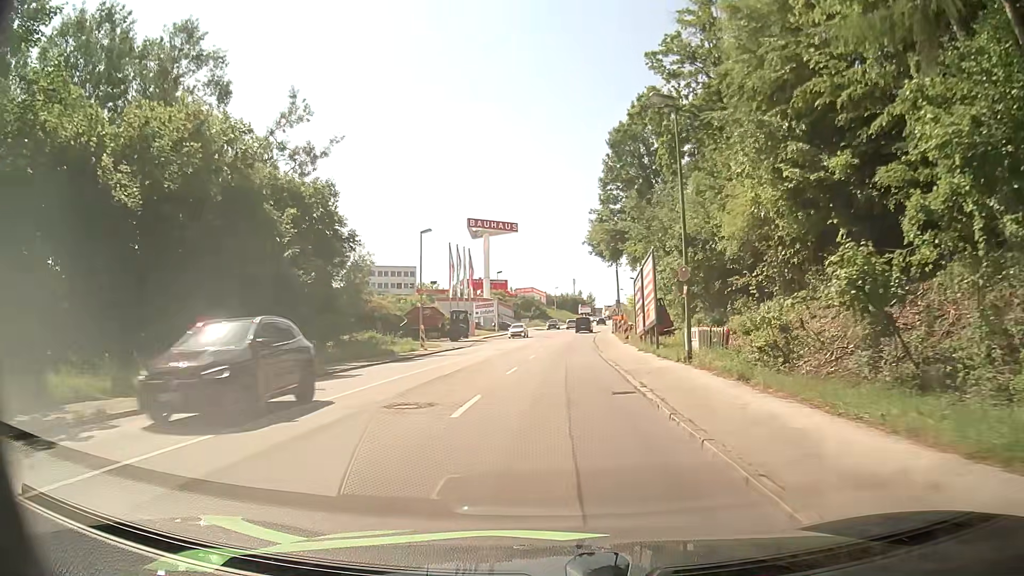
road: tertiary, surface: asphalt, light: Day
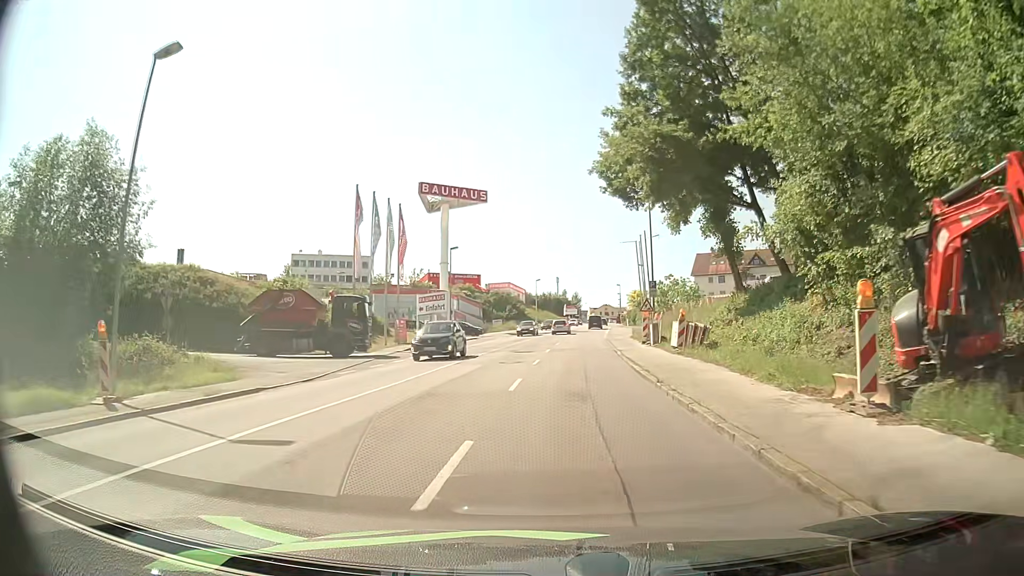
(+0.5, +32.2) m; +2°
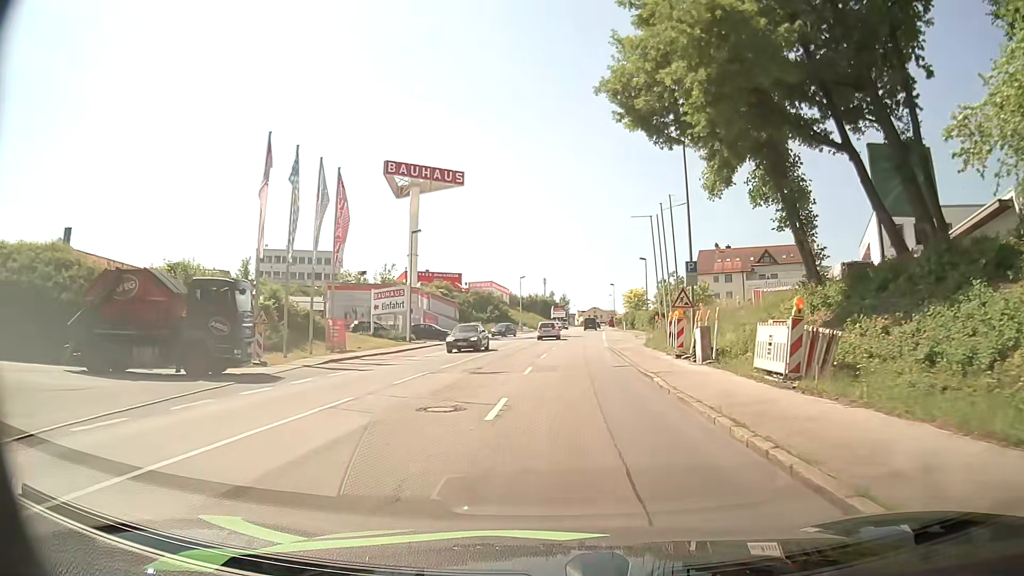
(+0.2, +13.2) m; +1°
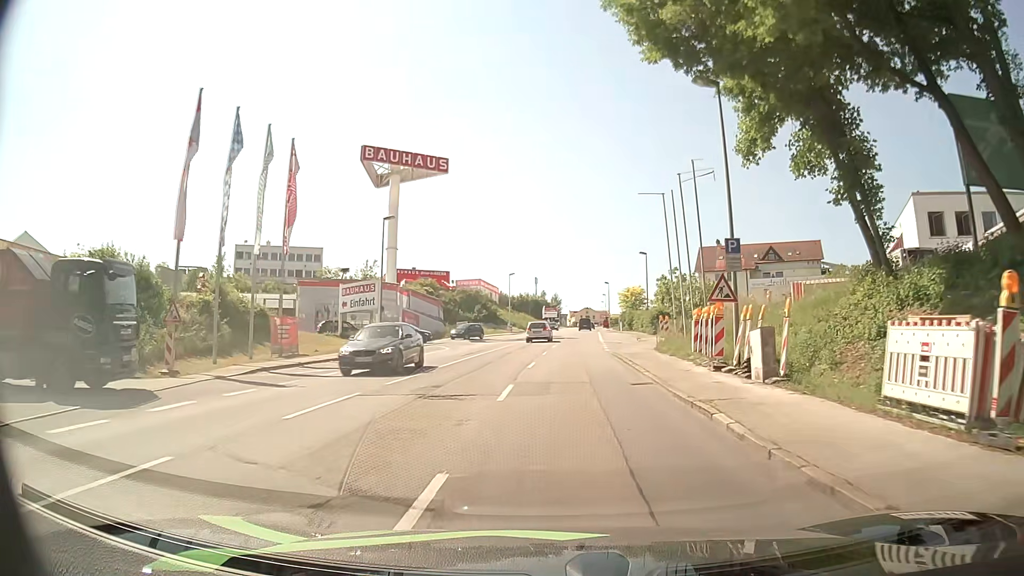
(+0.1, +6.6) m; +1°
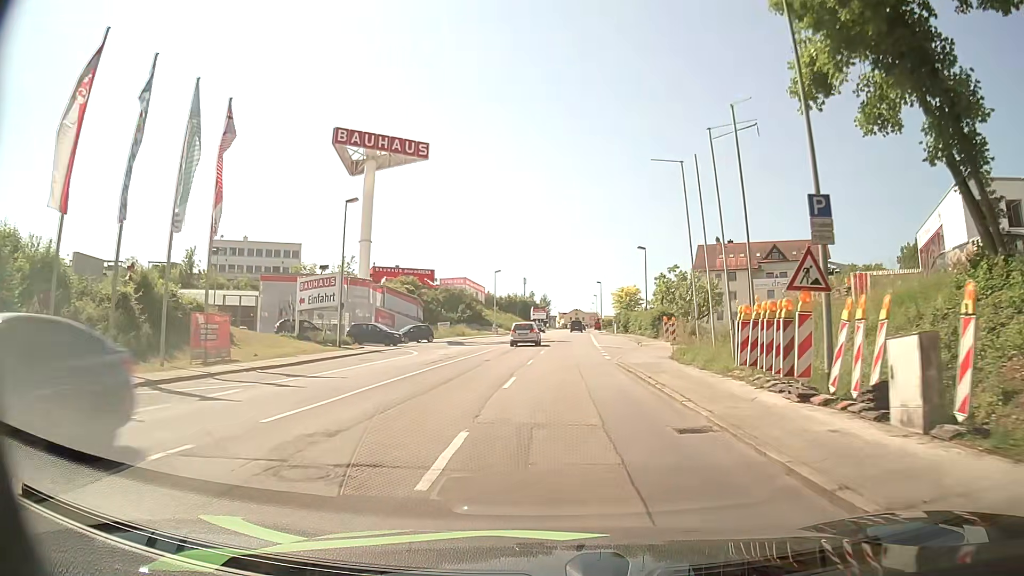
(+0.1, +6.7) m; +1°
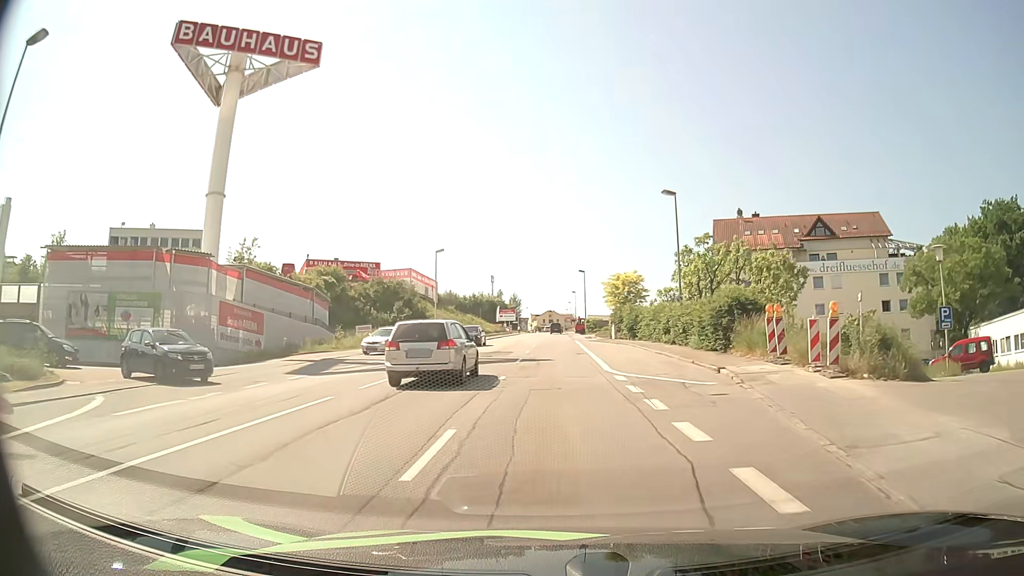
(+0.5, +26.7) m; +3°
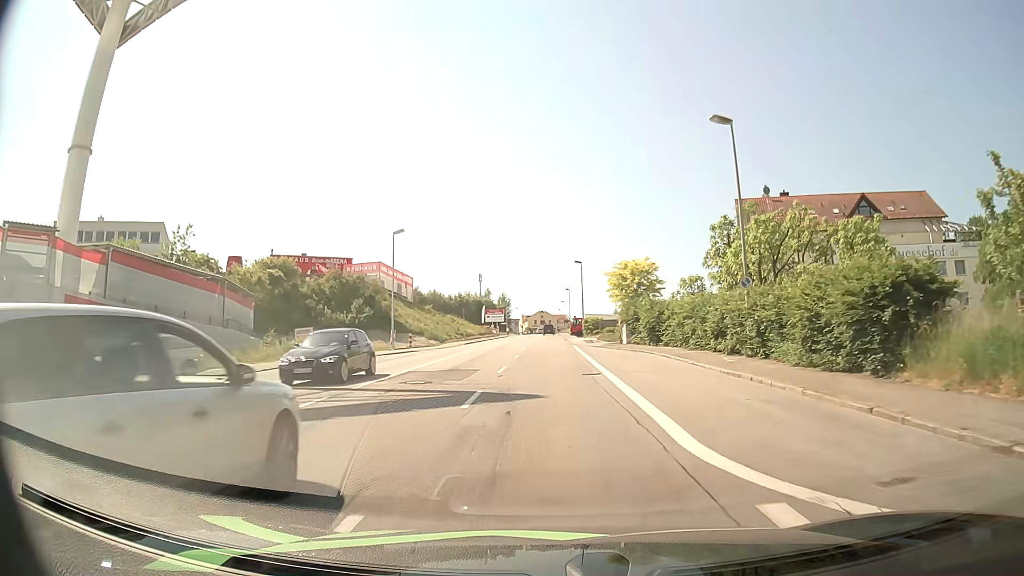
(0.0, +13.4) m; +1°
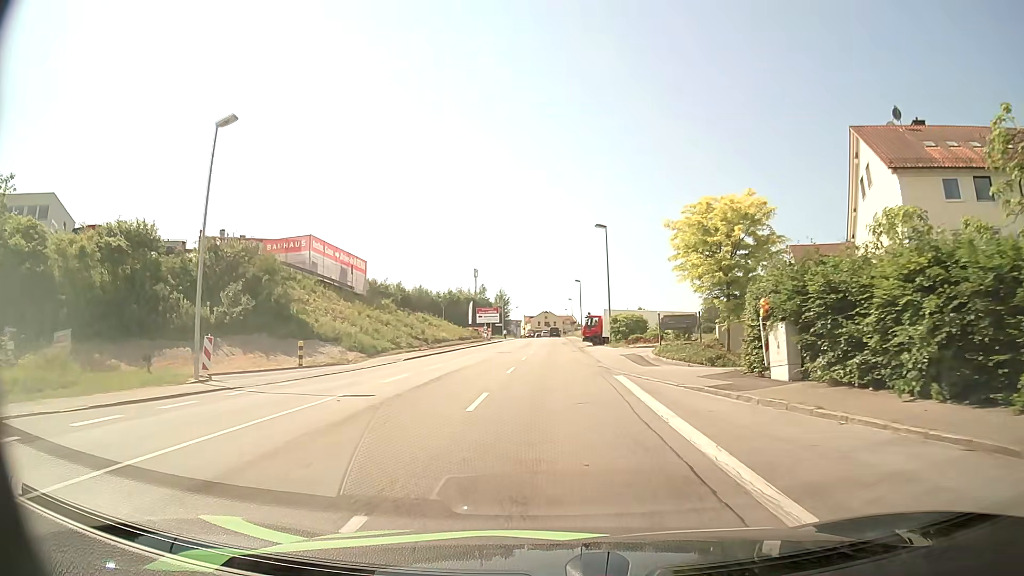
(-0.3, +26.7) m; -1°
(0, +10) (0, +20) (0, +30) (0, +40) (0, +50) (0, +60) (+1, +70) (+1, +80) (+1, +90) (+1, +100) m
